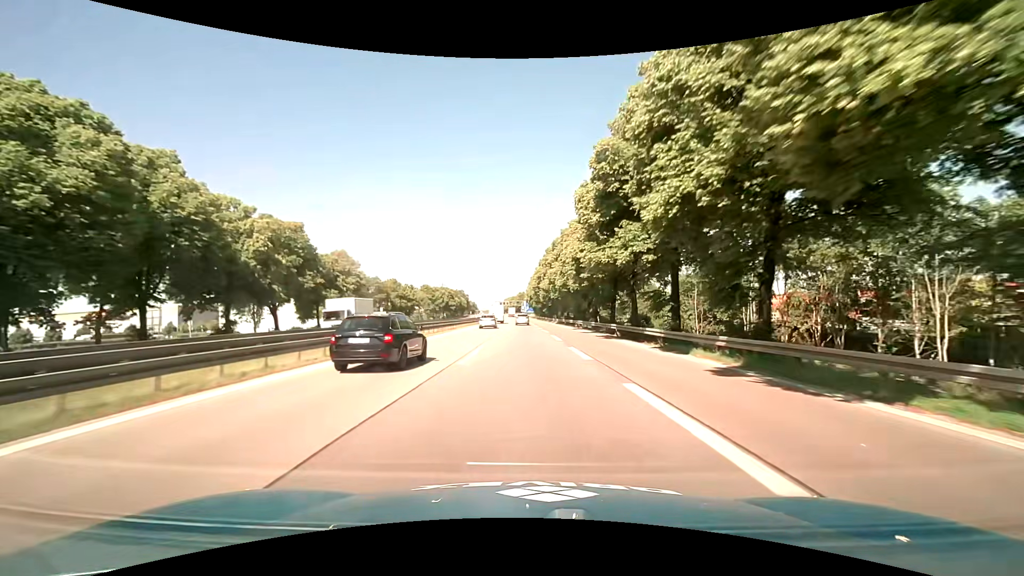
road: motorway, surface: asphalt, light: Day
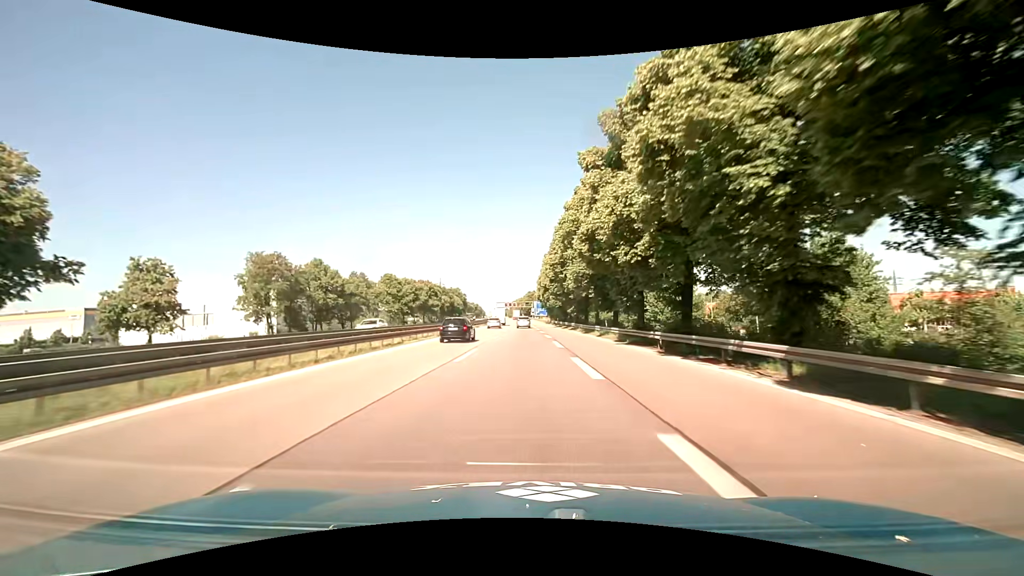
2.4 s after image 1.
(-0.4, +52.1) m; -1°
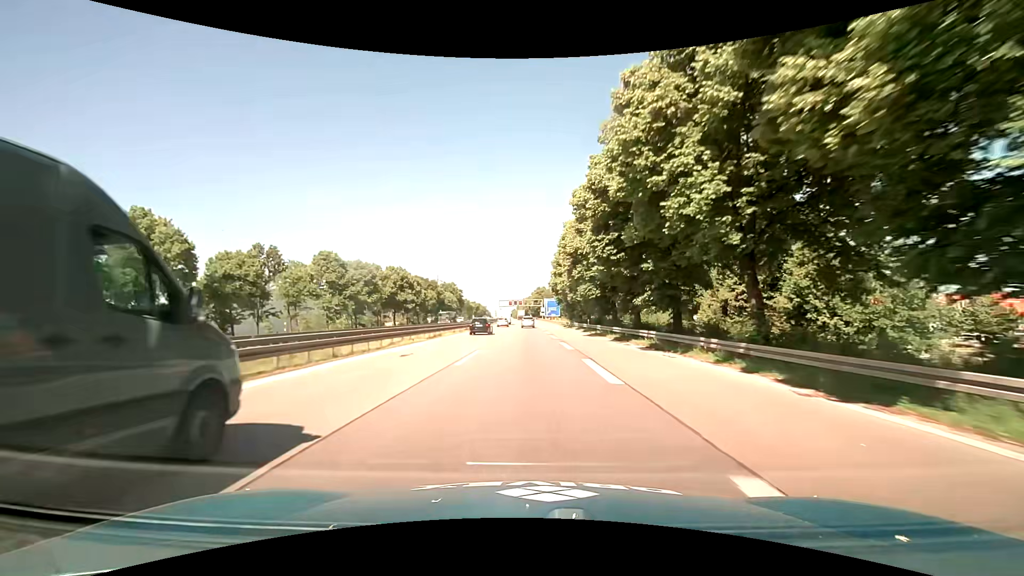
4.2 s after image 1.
(-0.3, +37.5) m; -1°
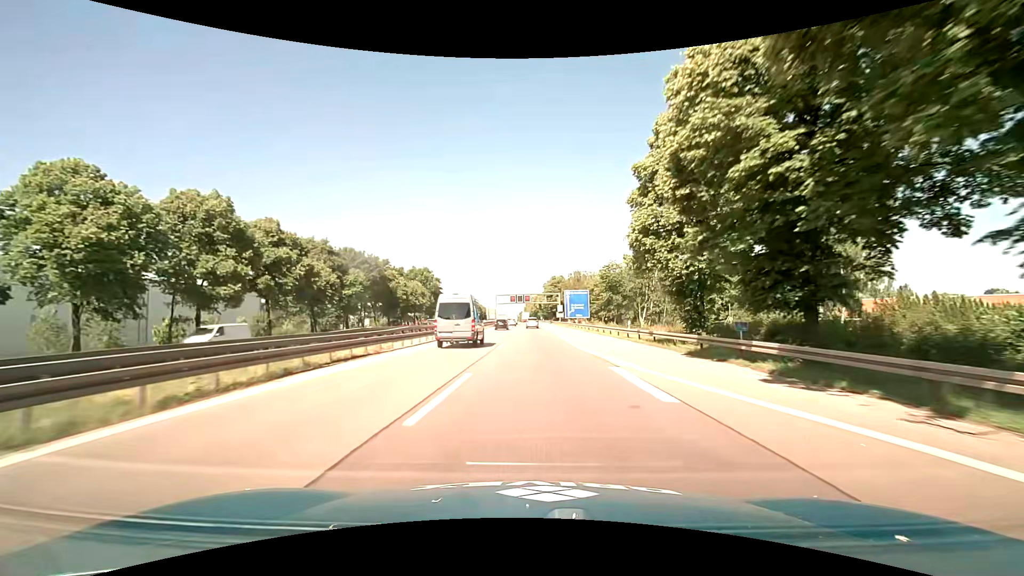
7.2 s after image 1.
(-0.7, +62.0) m; -1°
(0, +10) (0, +20) (0, +30) (0, +40) (0, +50) (0, +60) (0, +70) (0, +80) (0, +90) (0, +100) m
